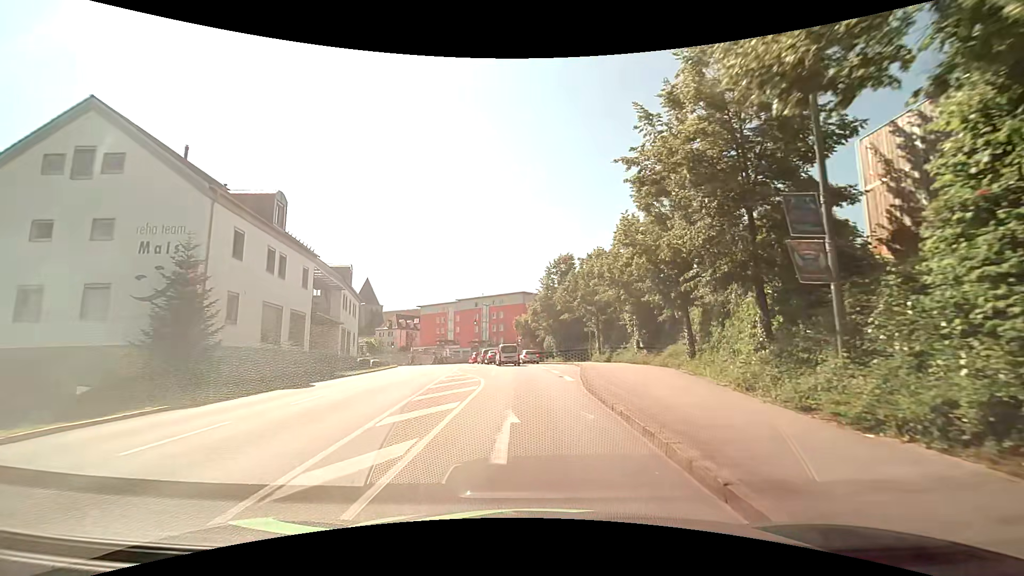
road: tertiary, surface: asphalt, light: Day
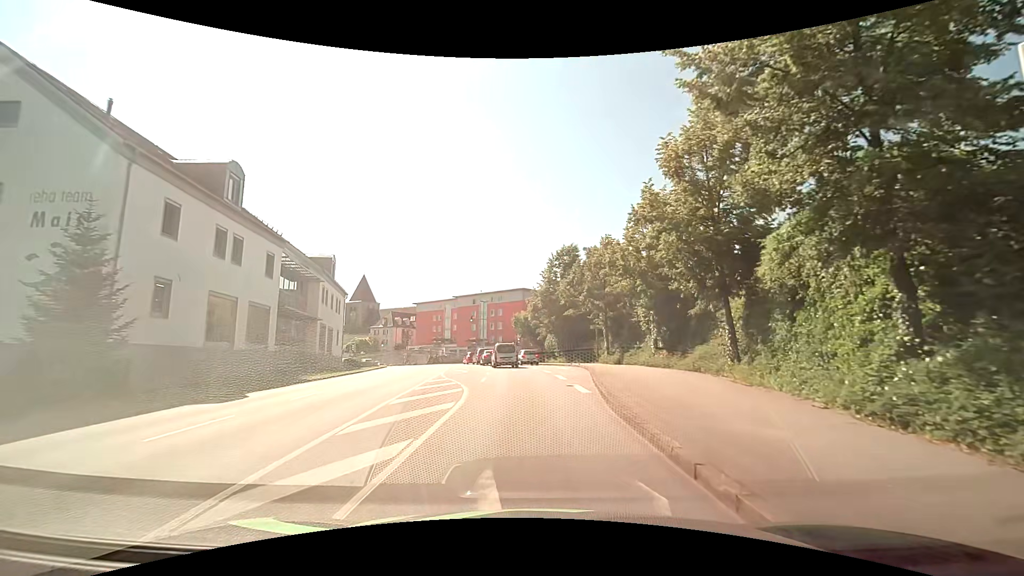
(0.0, +4.9) m; 0°
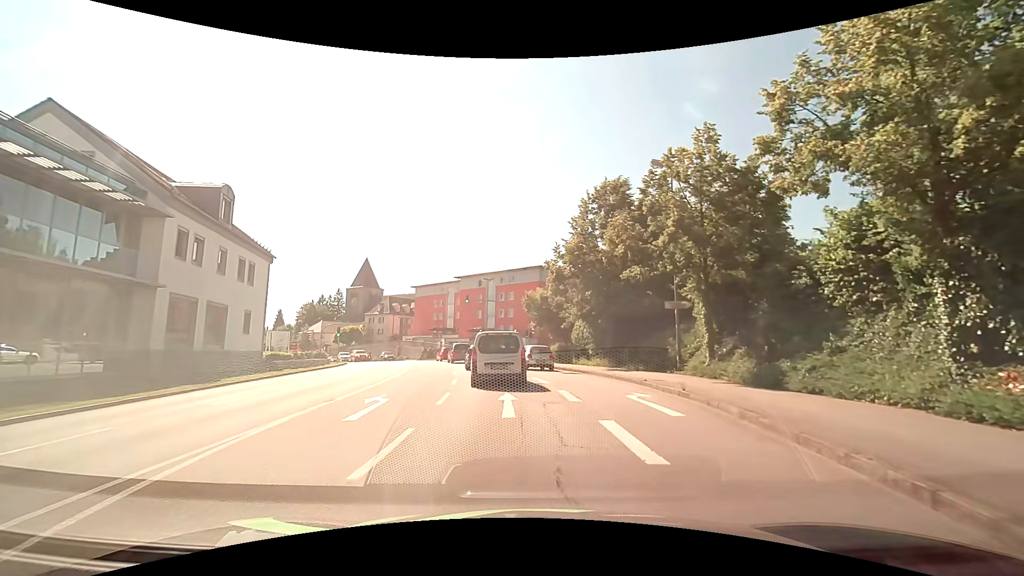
(-0.2, +19.6) m; -2°
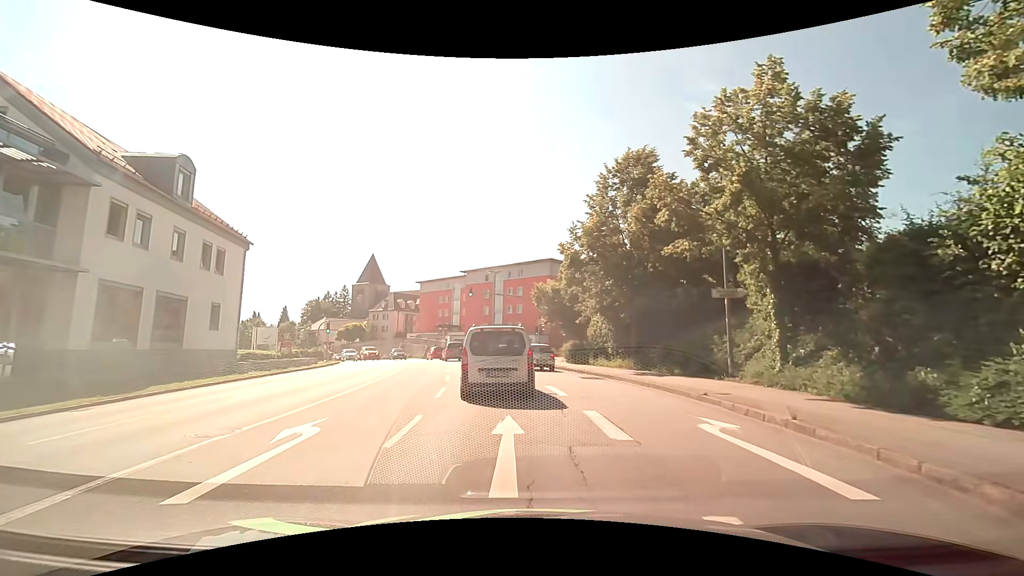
(0.0, +4.5) m; -2°
(0, +10) (-1, +20) (-3, +30) (-5, +40) (-7, +49) (-10, +59) (-14, +68) (-18, +77) (-24, +85) (-29, +94) m
